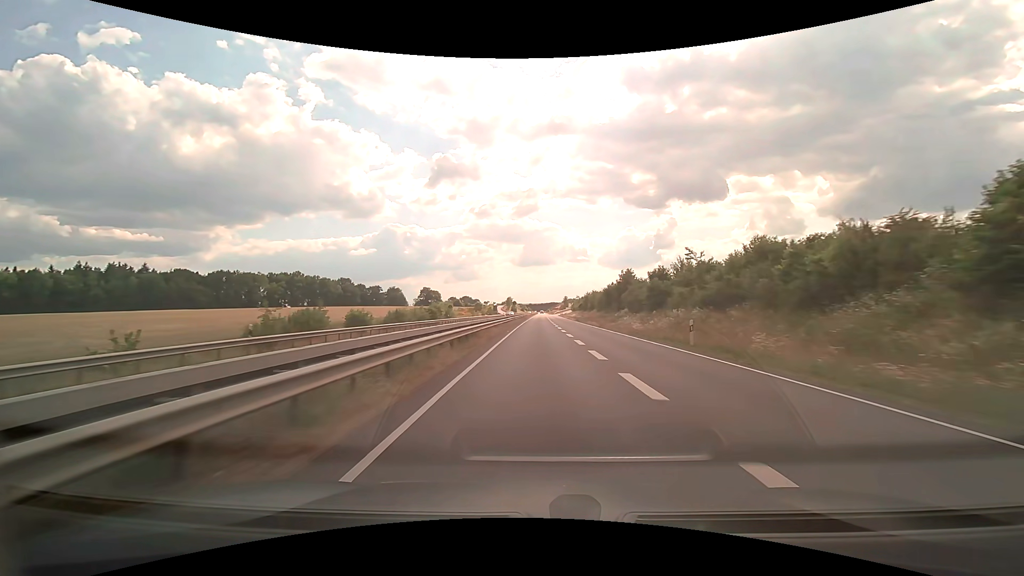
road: trunk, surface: asphalt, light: Day
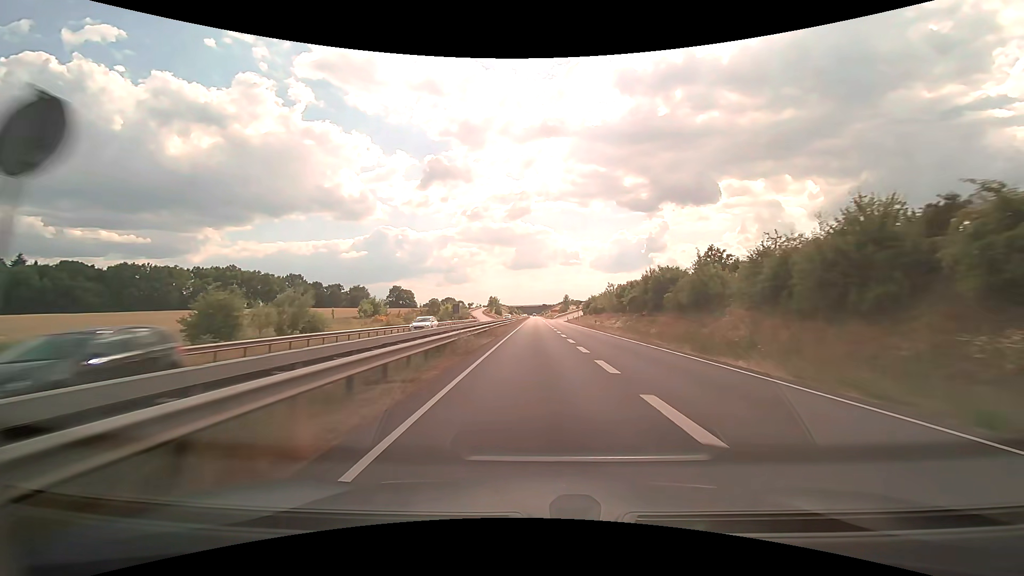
(+0.5, +70.0) m; +1°
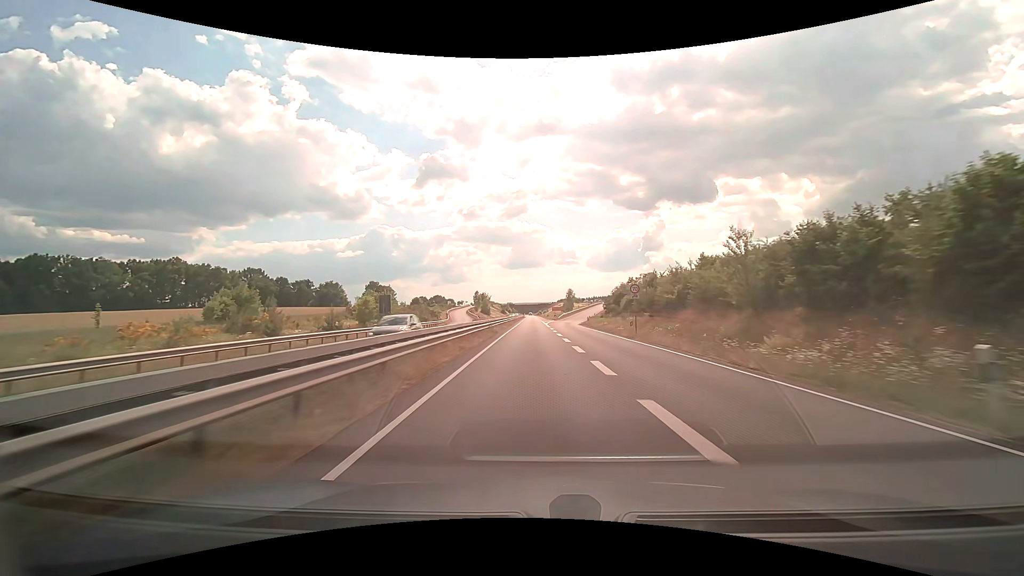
(+0.3, +43.8) m; +1°
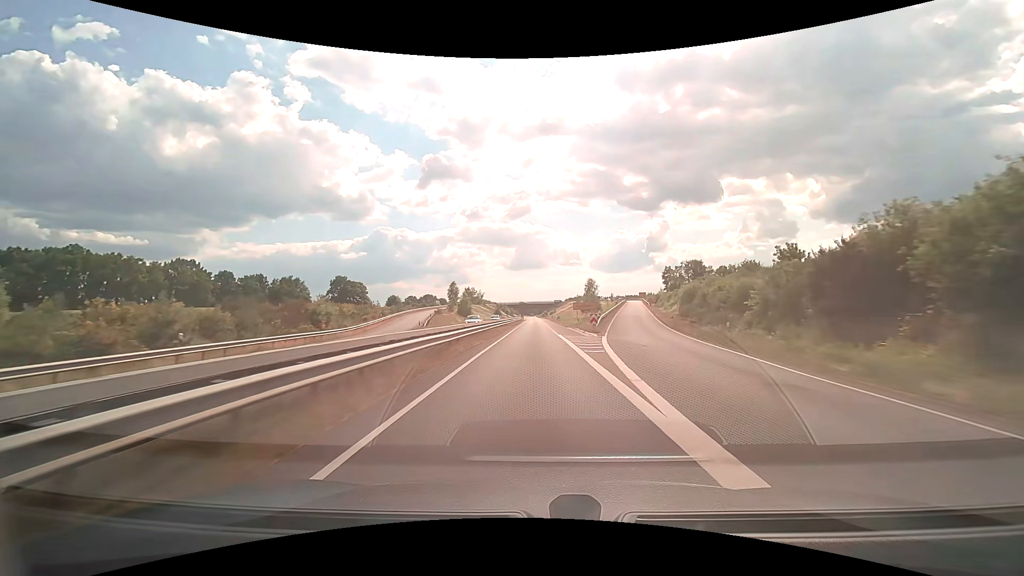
(-0.1, +59.6) m; 0°
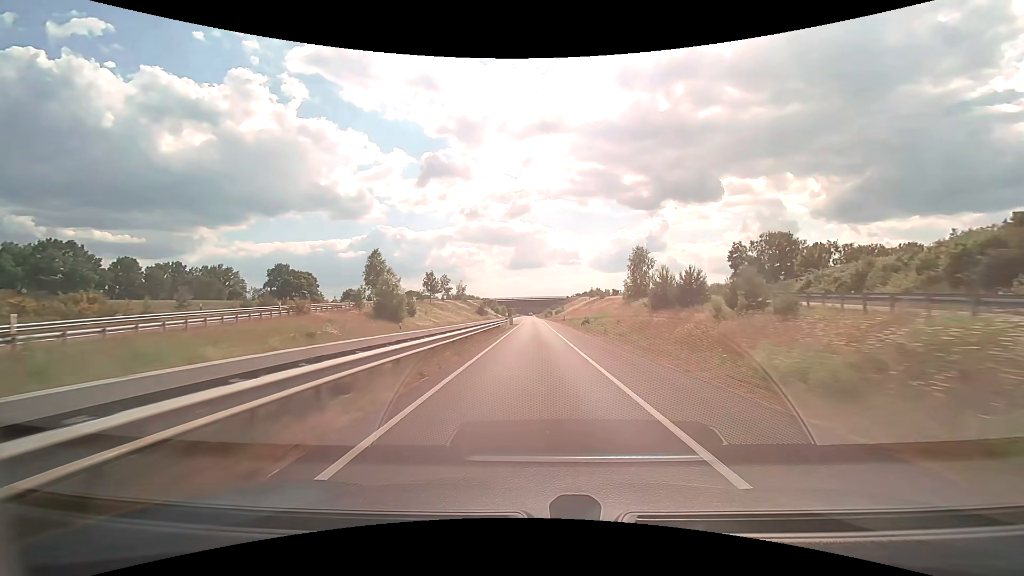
(+0.1, +60.0) m; 0°
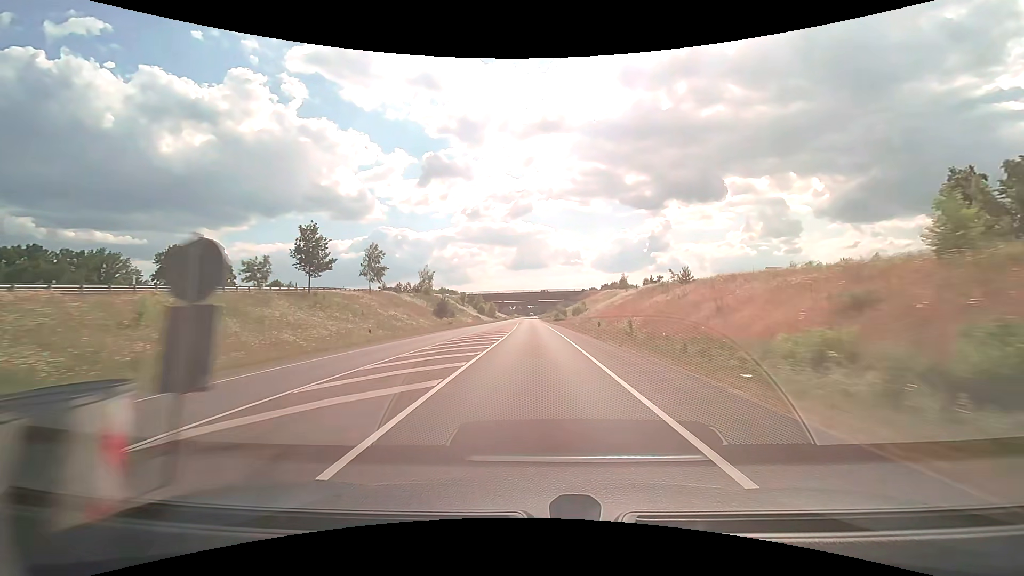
(+0.1, +59.3) m; 0°
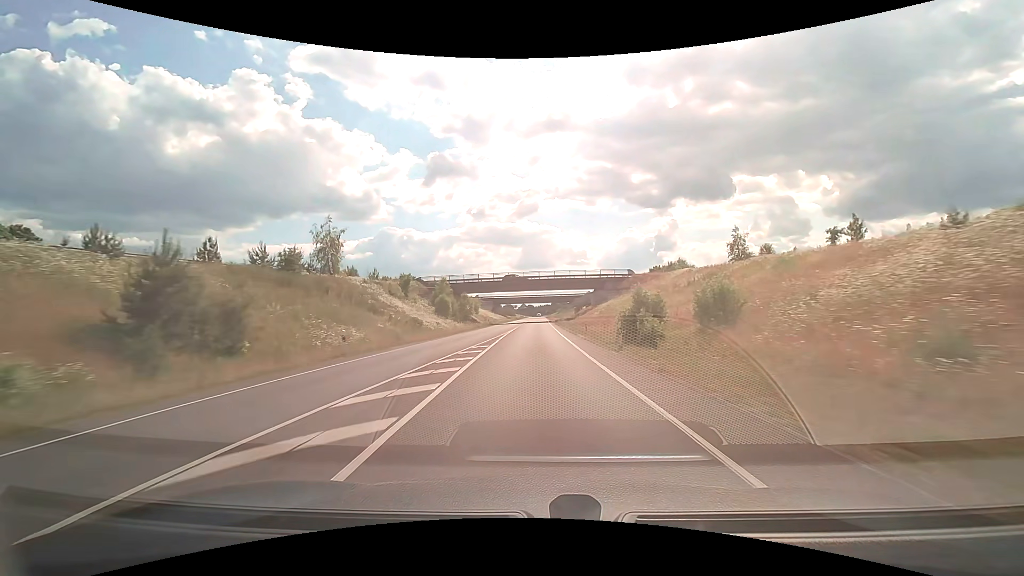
(-0.5, +60.3) m; -1°
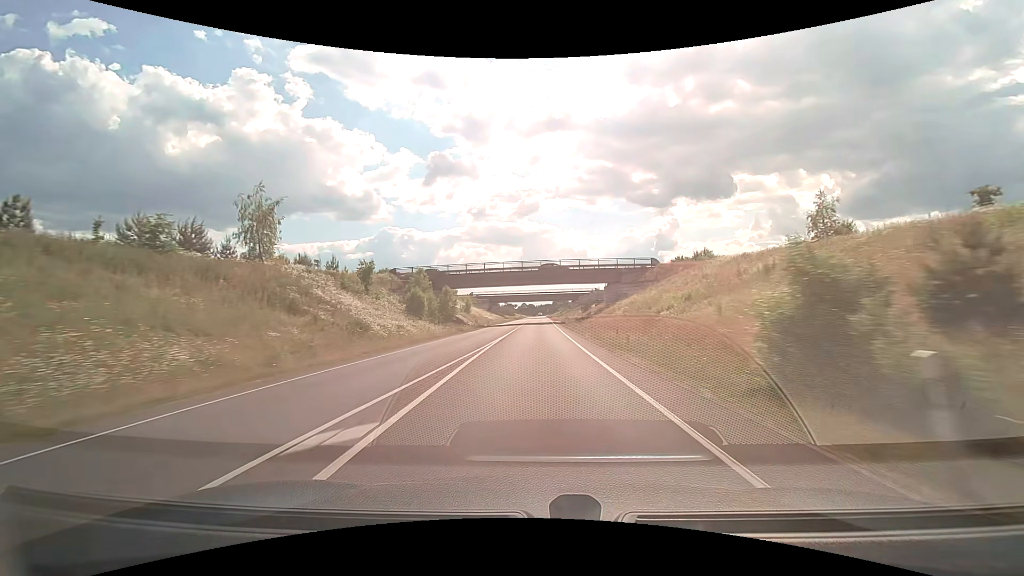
(-0.1, +15.3) m; 0°
(0, +10) (0, +20) (0, +30) (0, +40) (0, +50) (0, +60) (0, +70) (0, +80) (+1, +90) (+1, +100) m
